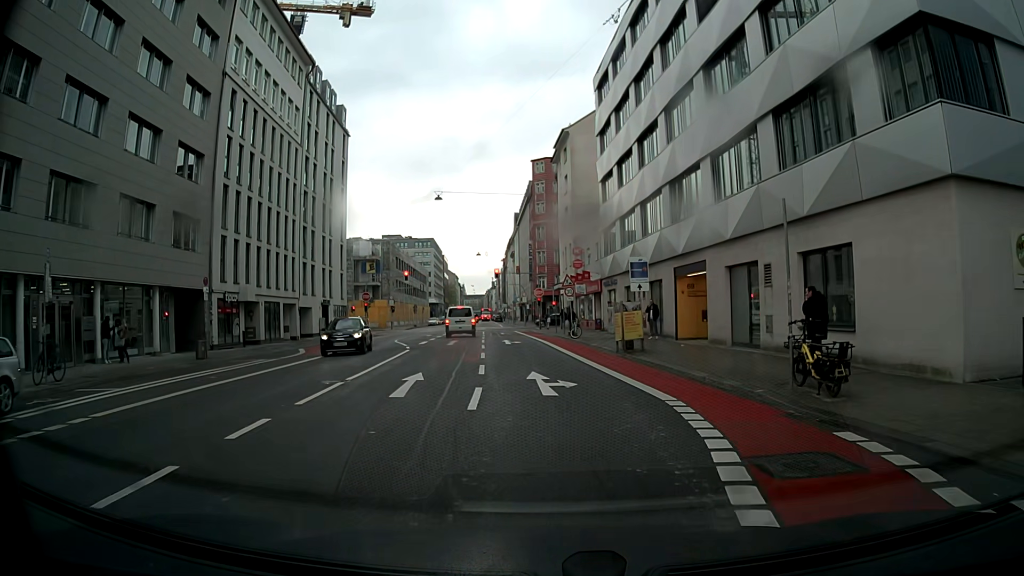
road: secondary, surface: asphalt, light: Day
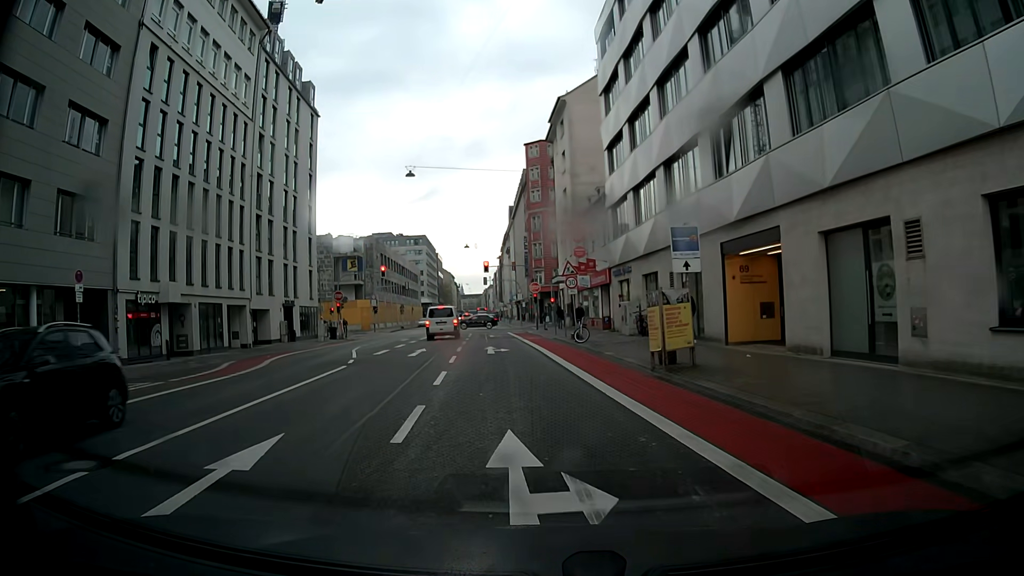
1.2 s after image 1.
(0.0, +8.5) m; 0°
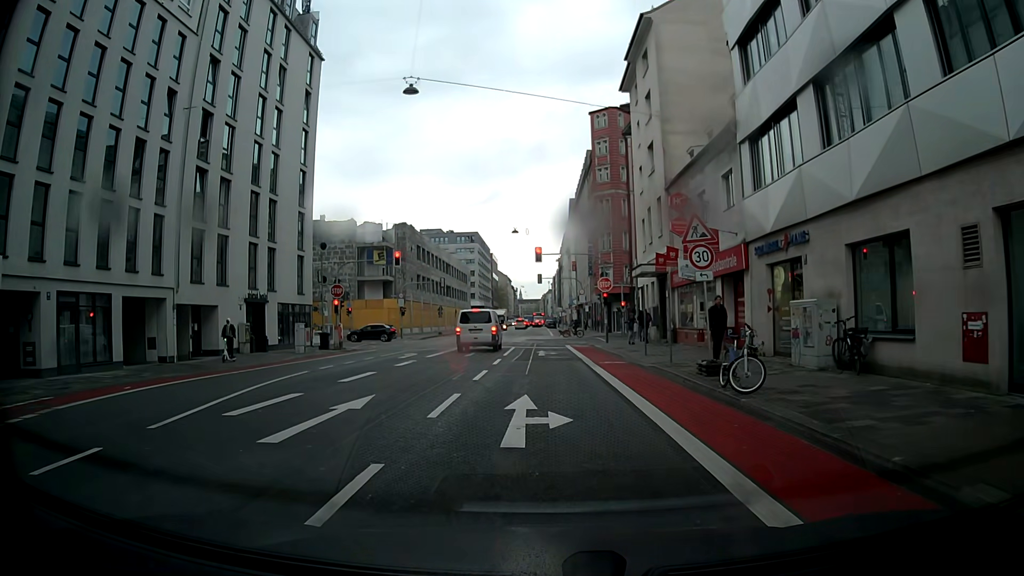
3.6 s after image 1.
(-0.7, +16.1) m; -3°
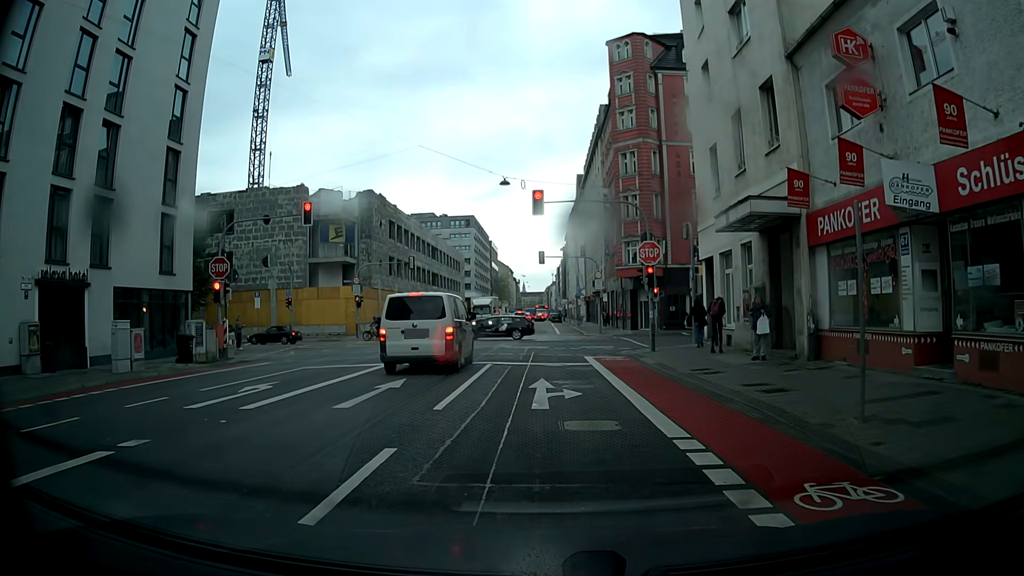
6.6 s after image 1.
(-0.5, +17.3) m; -3°
